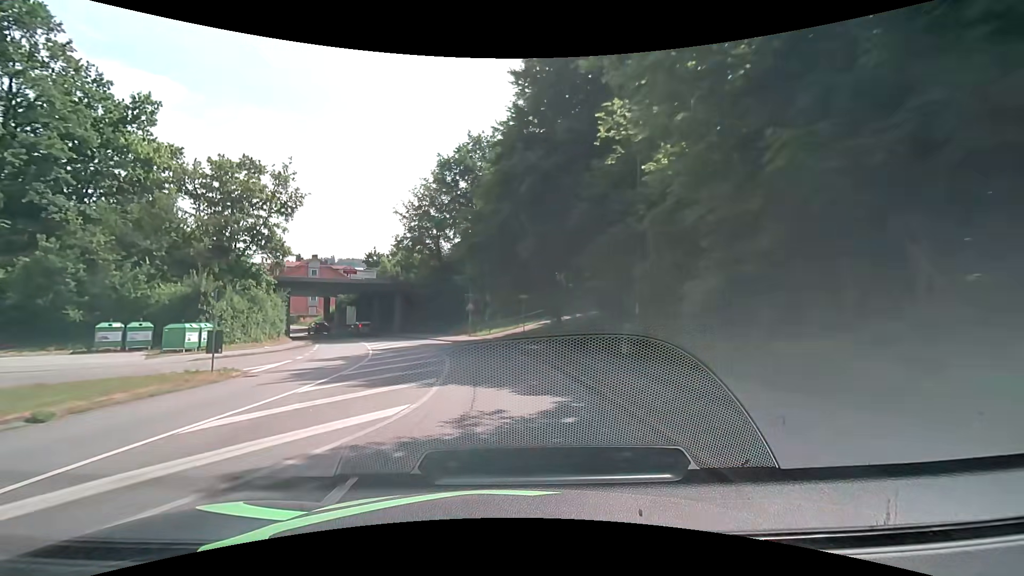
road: unclassified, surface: asphalt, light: Day
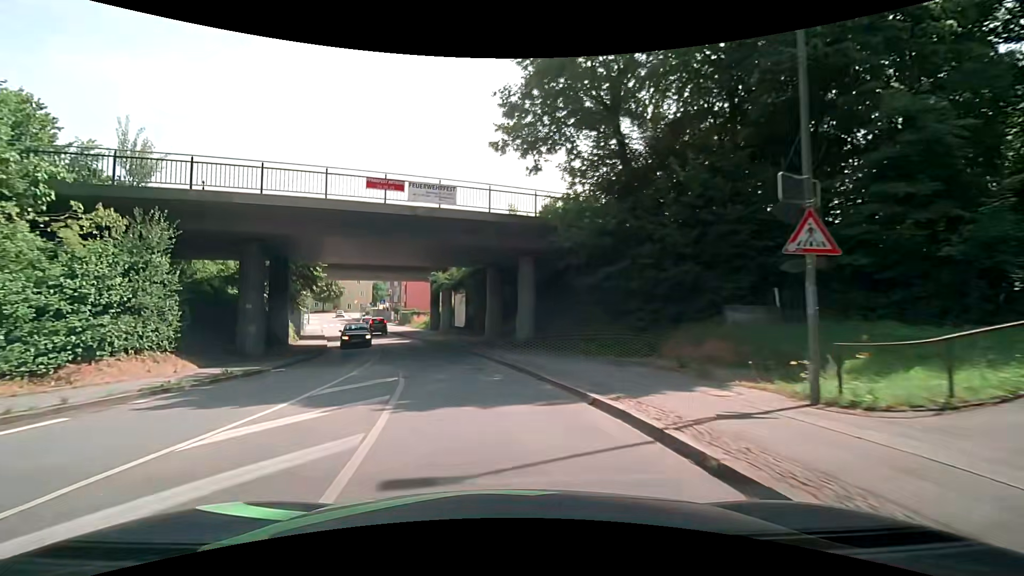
(-4.8, +35.0) m; -19°
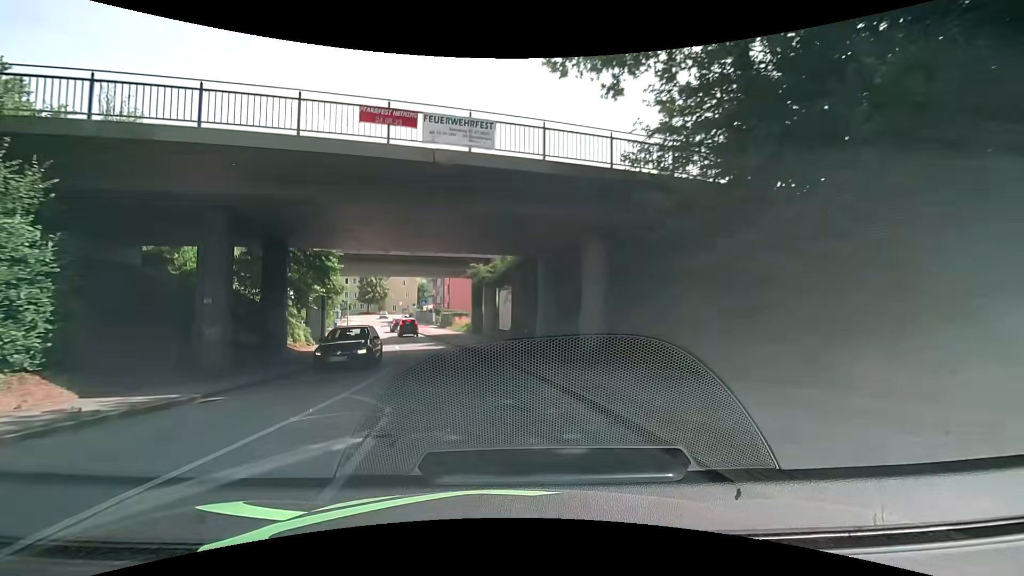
(-0.4, +7.0) m; -6°
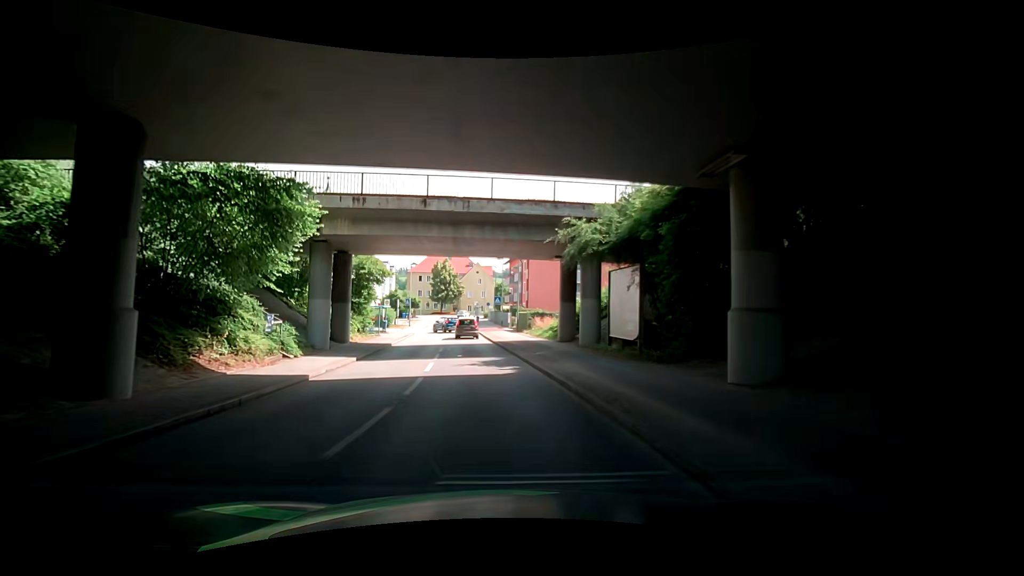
(-1.3, +14.0) m; -11°
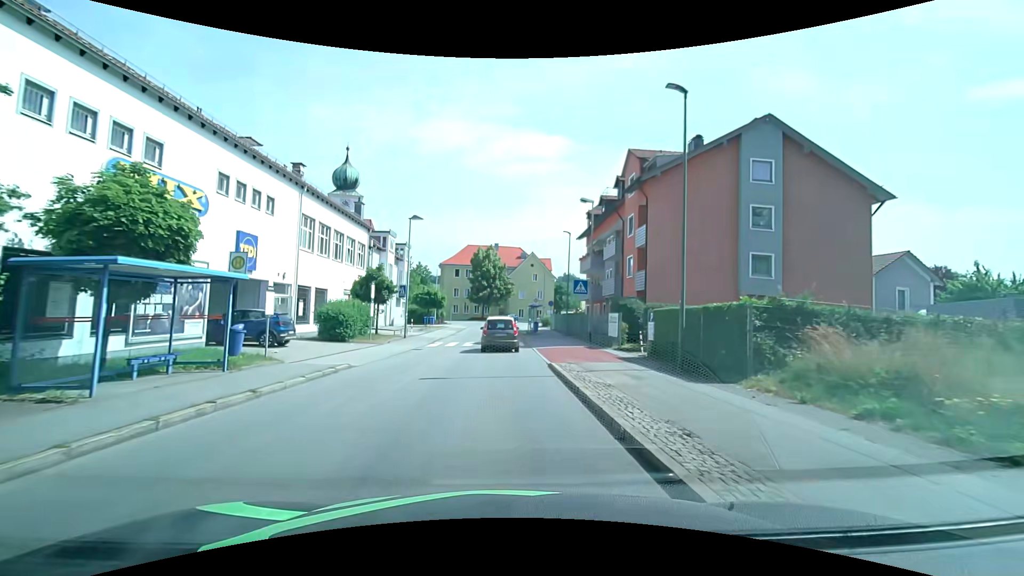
(+0.4, +31.5) m; -1°
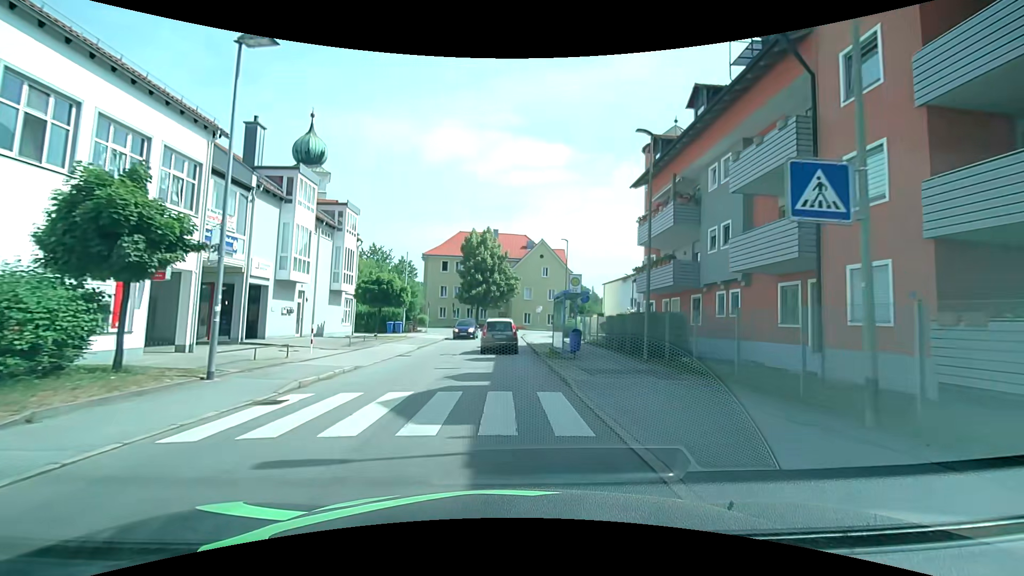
(-1.2, +21.7) m; -3°
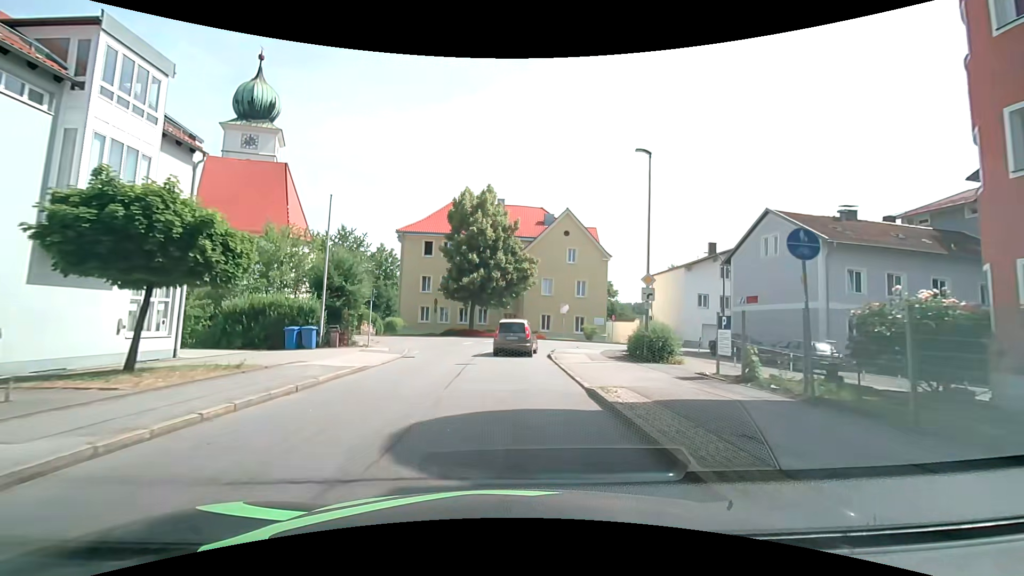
(-0.2, +22.3) m; -1°
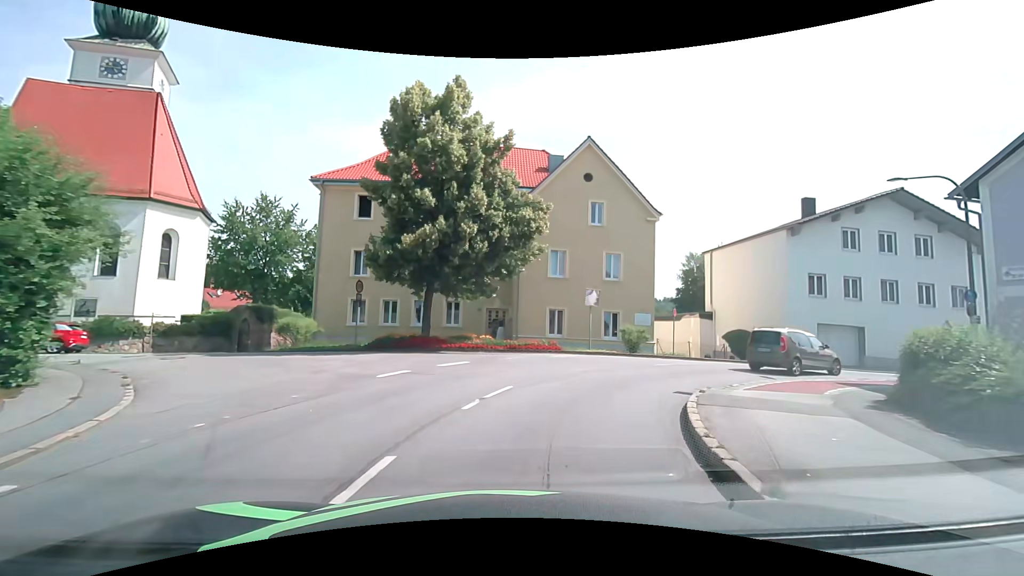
(-0.1, +19.5) m; +1°
(+1, +10) (+7, +18) (+16, +23) (+25, +24) (+35, +24) (+45, +25) (+55, +25) (+65, +26) (+75, +25) (+85, +25) m
